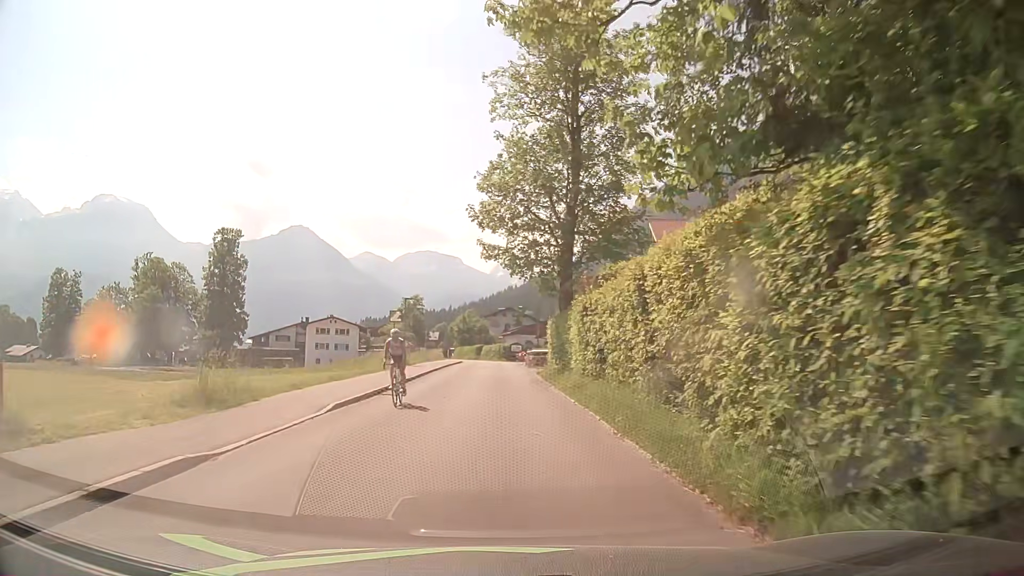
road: tertiary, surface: asphalt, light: Day
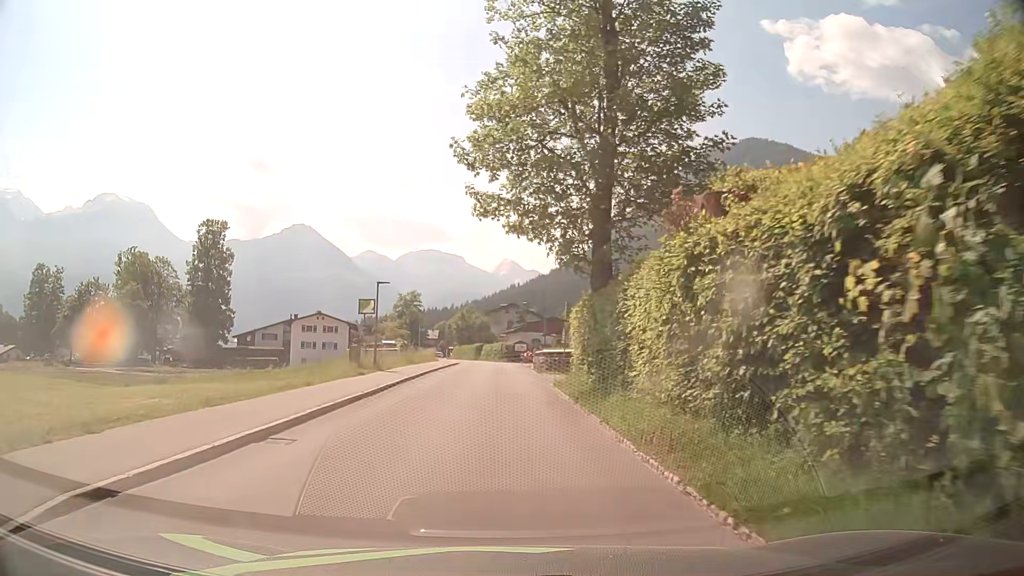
(0.0, +9.3) m; 0°
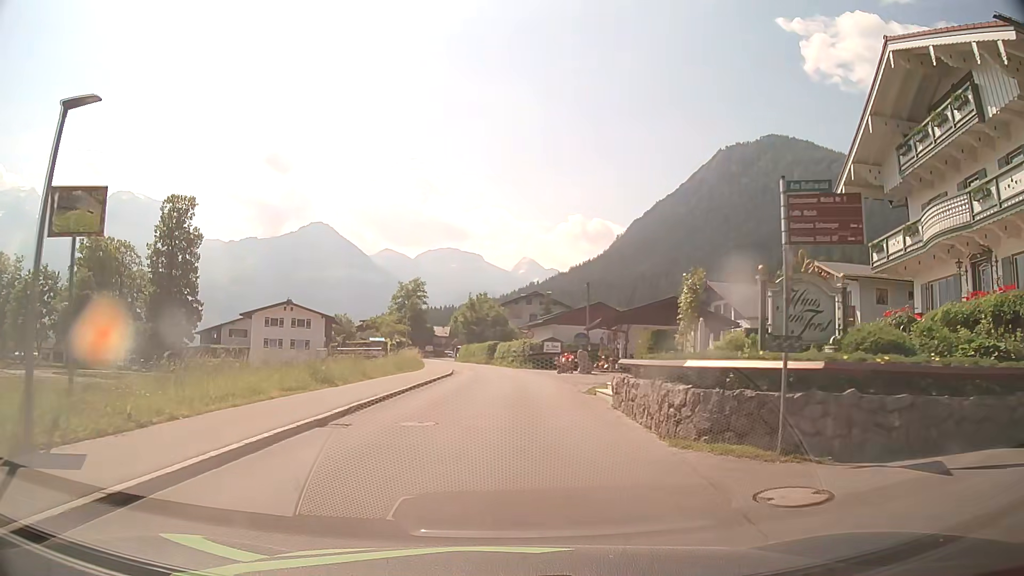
(-0.2, +23.4) m; -1°
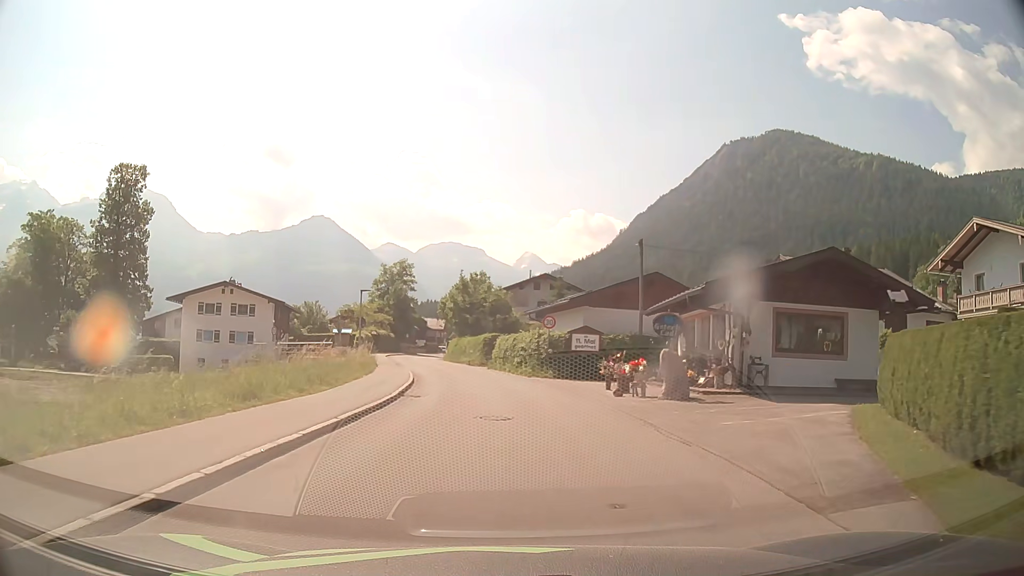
(0.0, +18.8) m; 0°
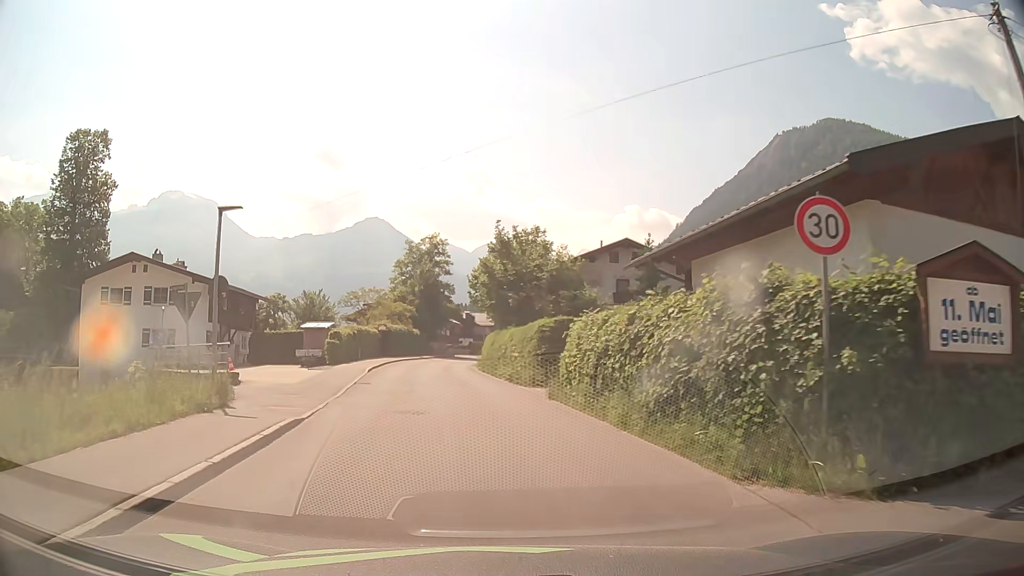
(-0.4, +23.6) m; -5°
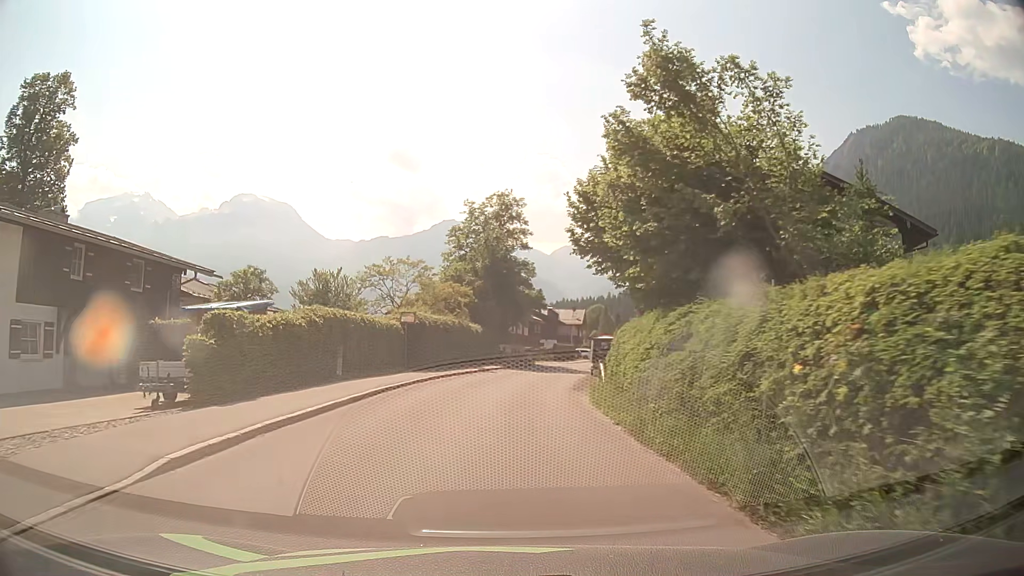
(-1.8, +23.3) m; -7°
